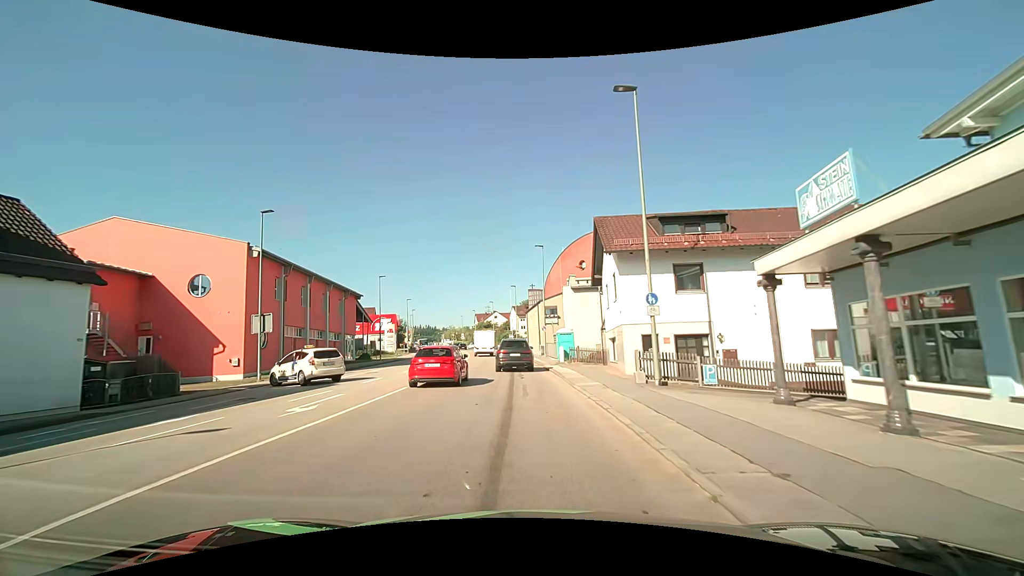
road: tertiary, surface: asphalt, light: Day
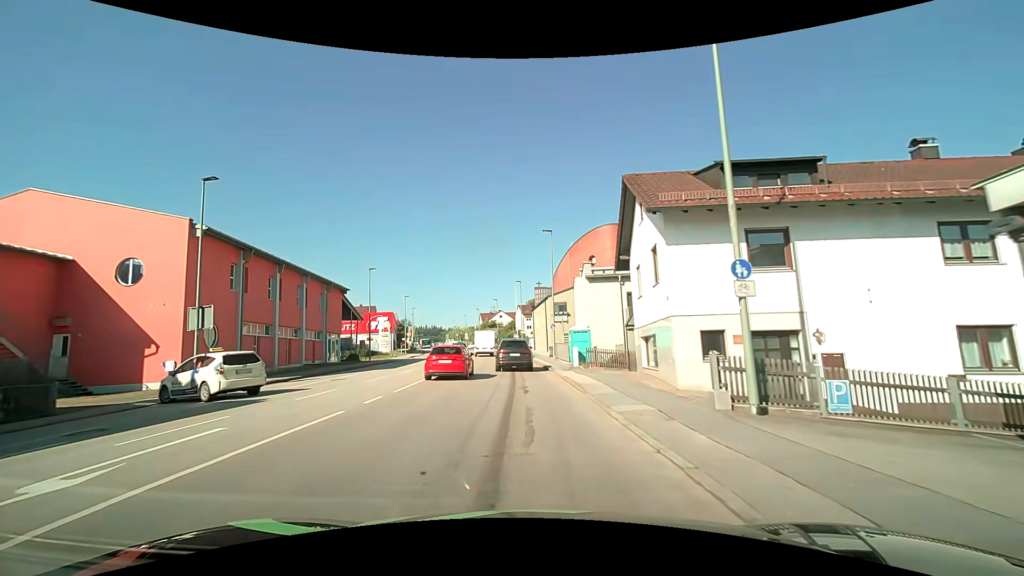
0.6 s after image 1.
(-0.1, +6.4) m; -1°
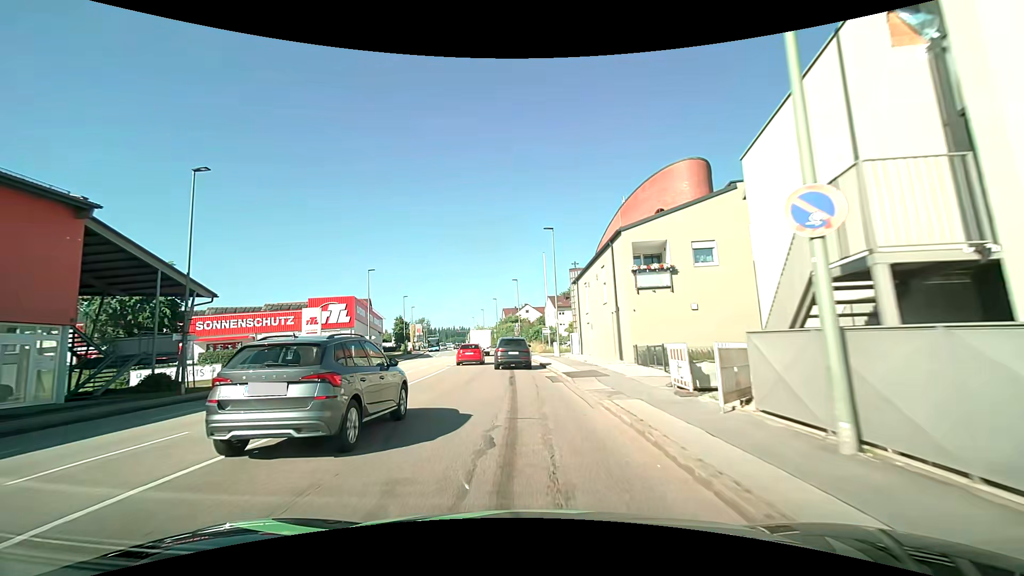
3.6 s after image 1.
(-0.9, +33.5) m; -3°
(0, +10) (0, +20) (-1, +30) (-2, +40) (-2, +50) (-4, +60) (-5, +70) (-7, +80) (-8, +89) (-10, +99) m
